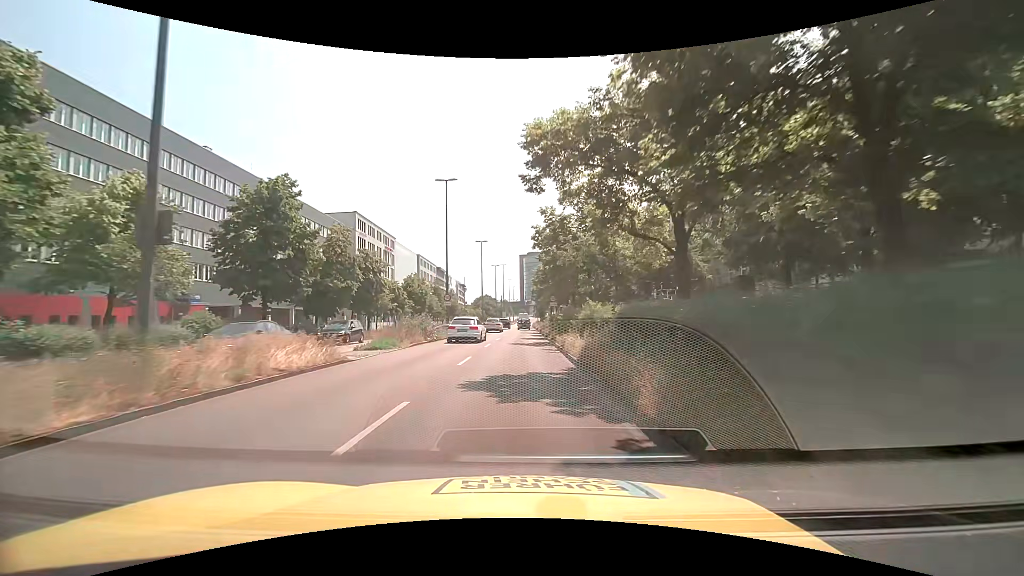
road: trunk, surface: asphalt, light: Day
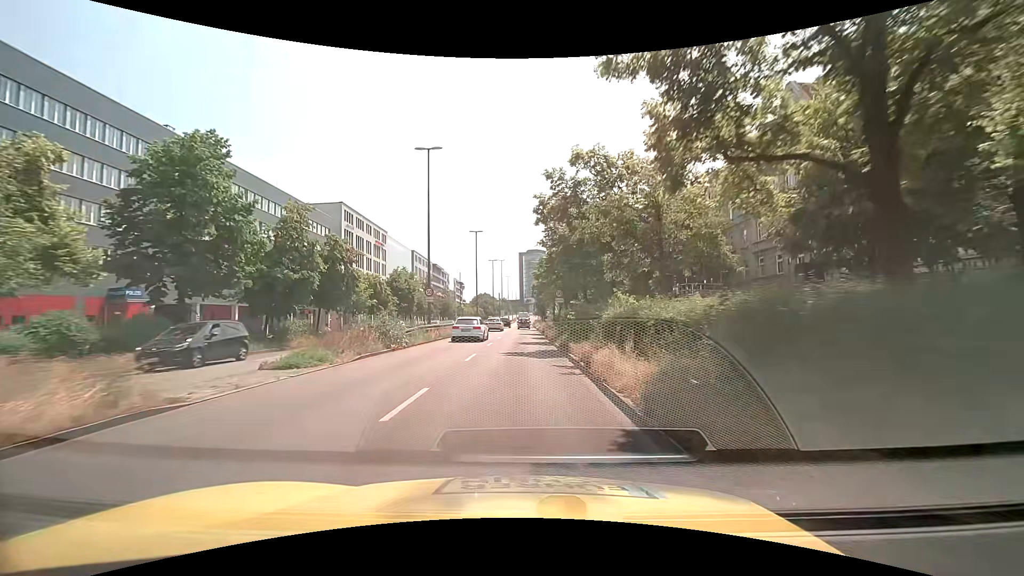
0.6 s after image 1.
(-0.1, +7.4) m; -1°
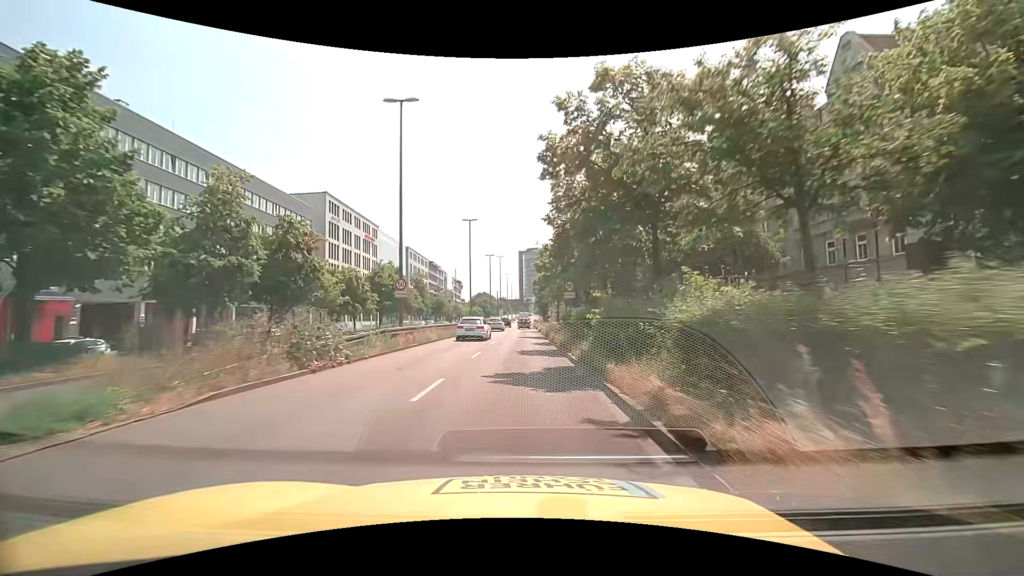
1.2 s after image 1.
(0.0, +7.4) m; +1°
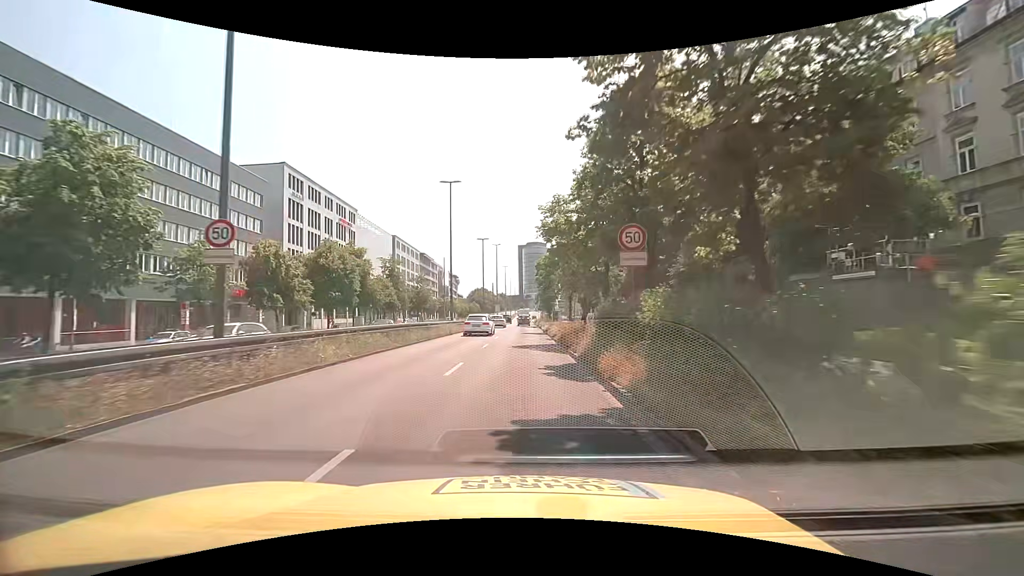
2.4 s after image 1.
(-0.1, +14.8) m; -1°
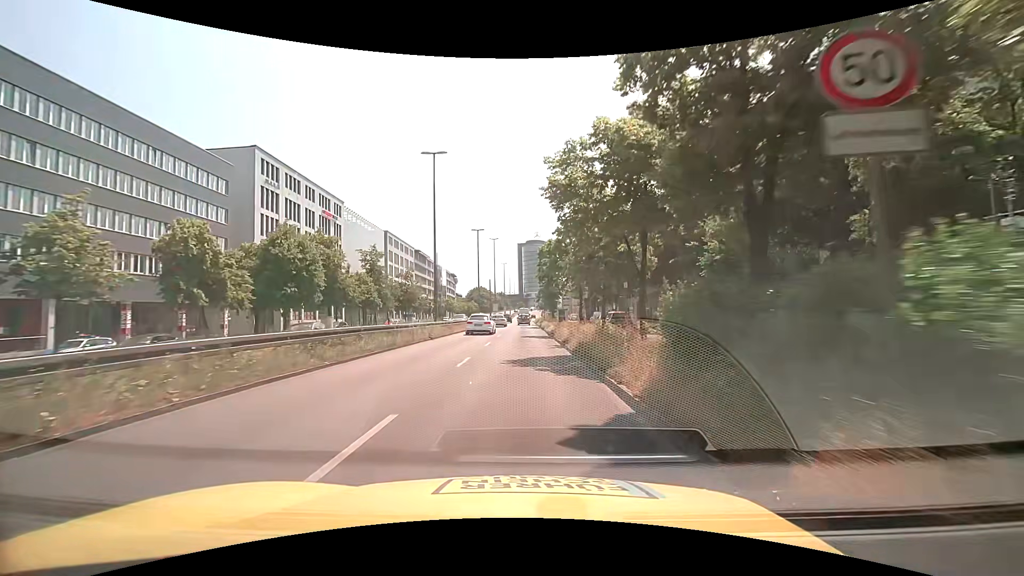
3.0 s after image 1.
(+0.1, +7.4) m; +1°
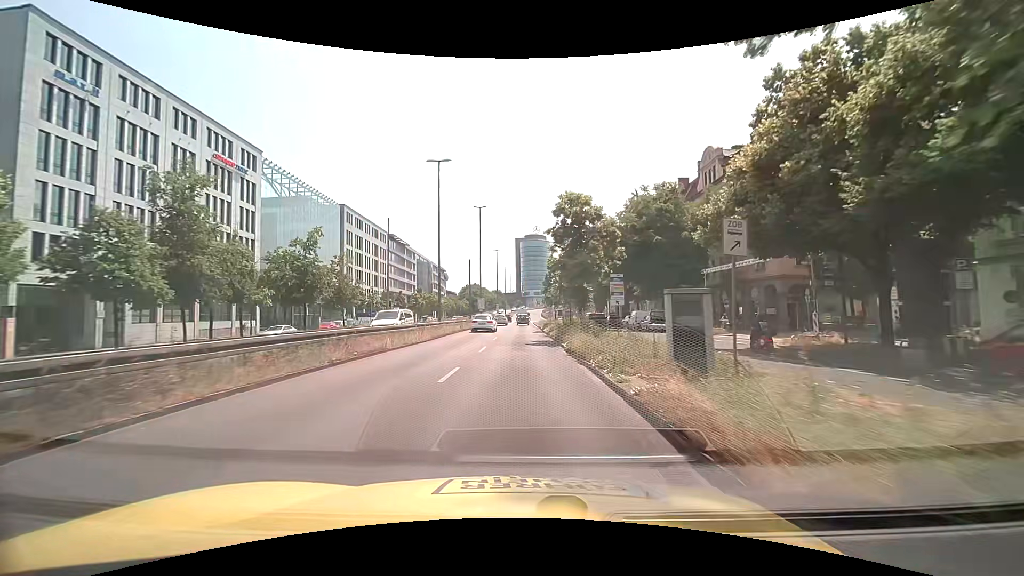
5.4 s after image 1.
(0.0, +29.6) m; 0°
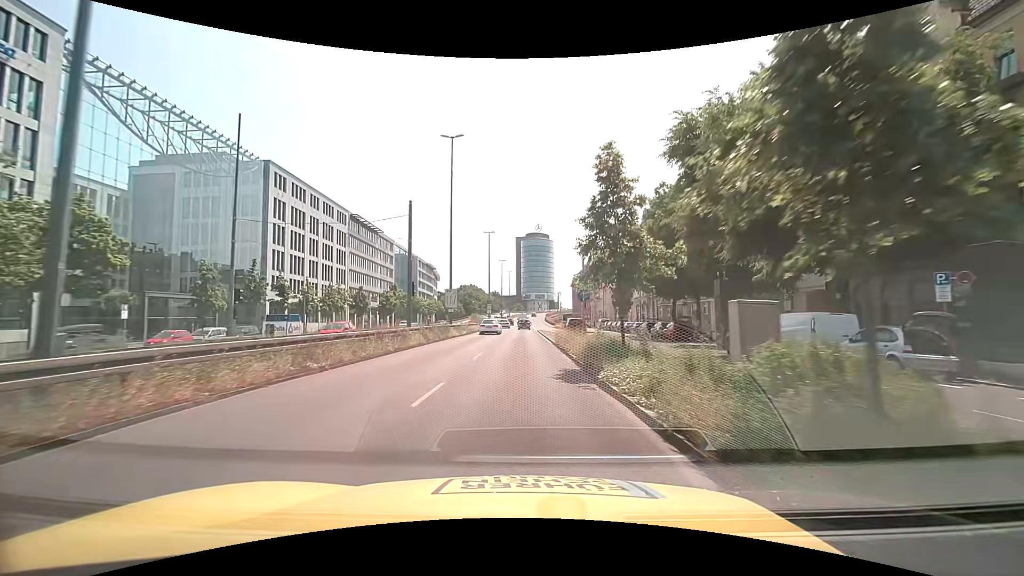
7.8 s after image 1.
(0.0, +29.4) m; 0°
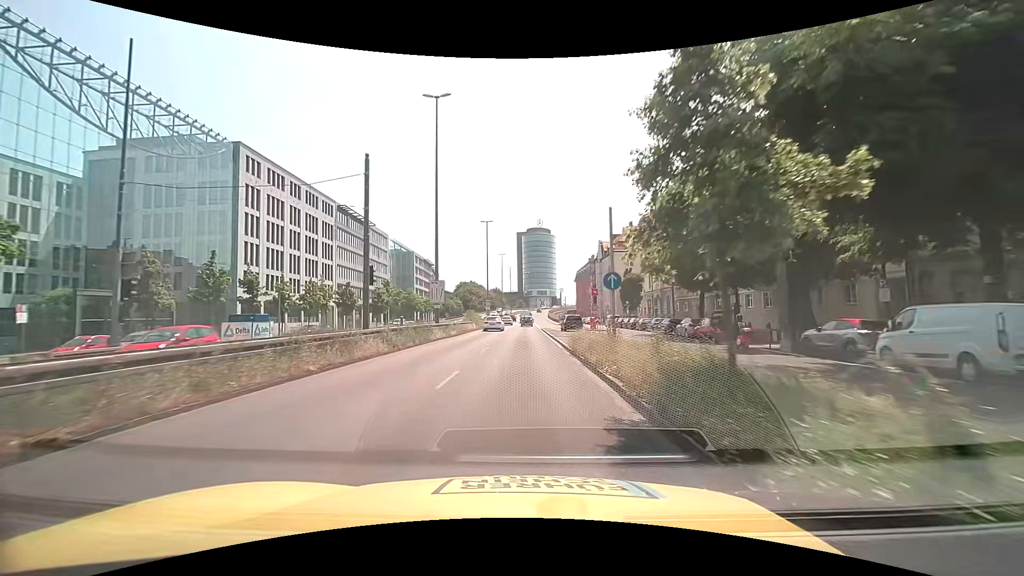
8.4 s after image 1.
(0.0, +7.3) m; -1°
(0, +10) (0, +20) (+1, +30) (+1, +40) (+1, +50) (+2, +60) (+2, +70) (+2, +80) (+3, +90) (+3, +100) m
